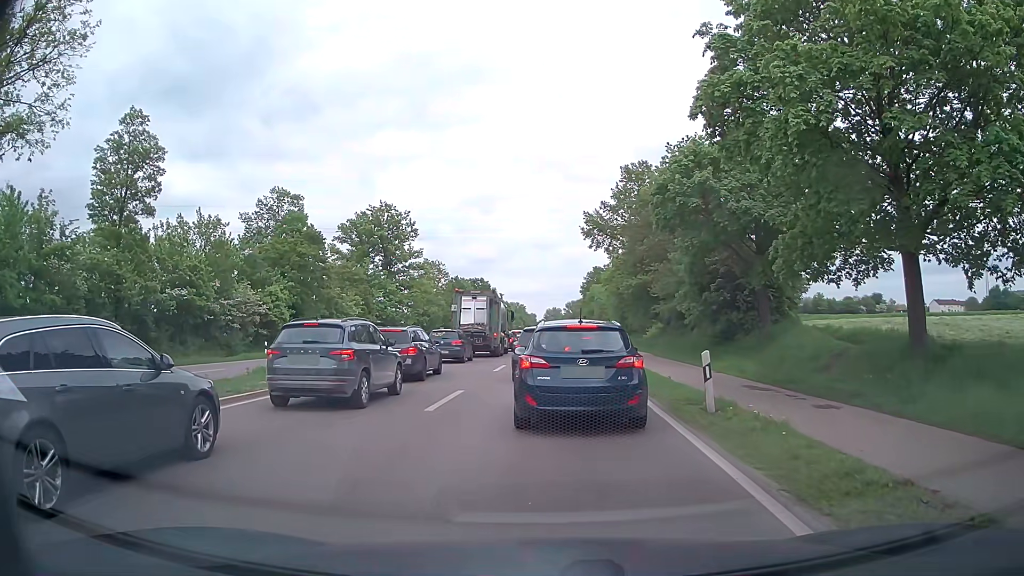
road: primary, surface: asphalt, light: Day
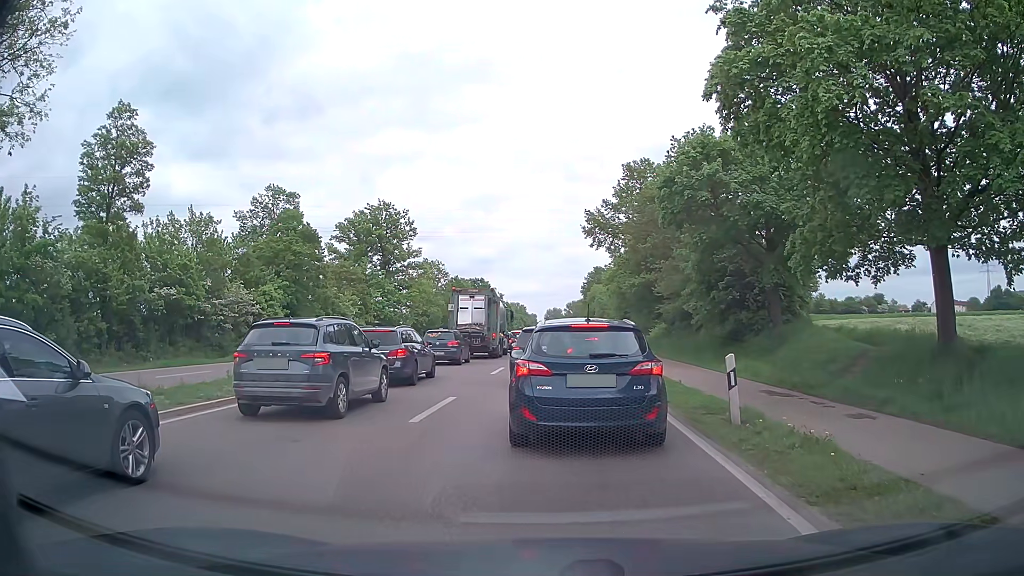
(0.0, +1.3) m; 0°
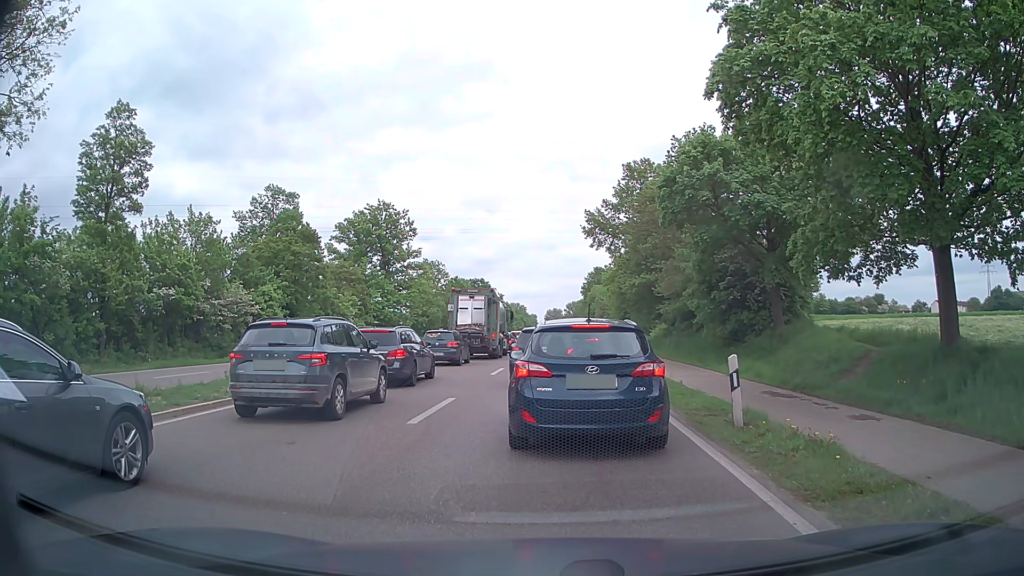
(0.0, +0.2) m; 0°
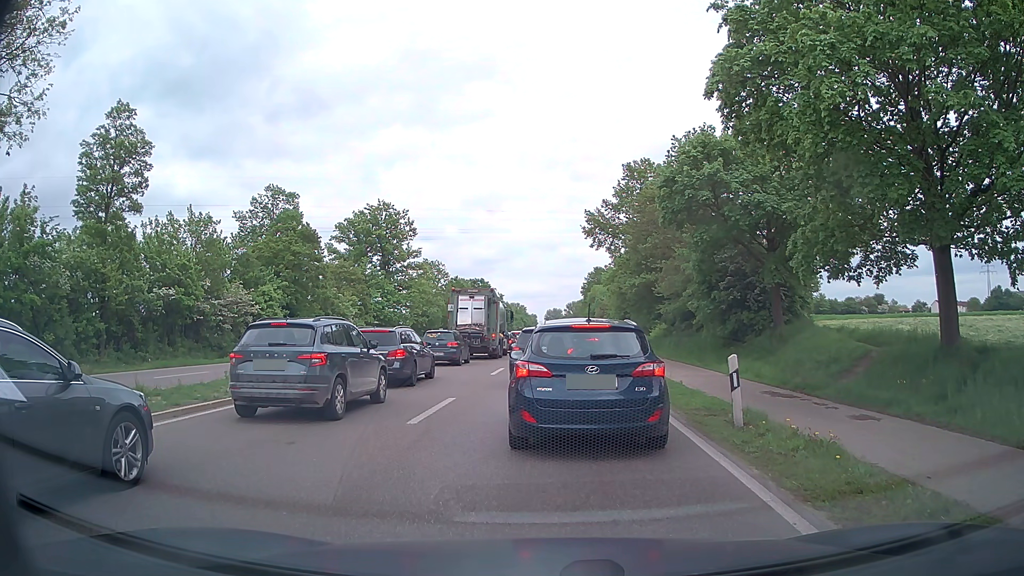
(0.0, 0.0) m; 0°
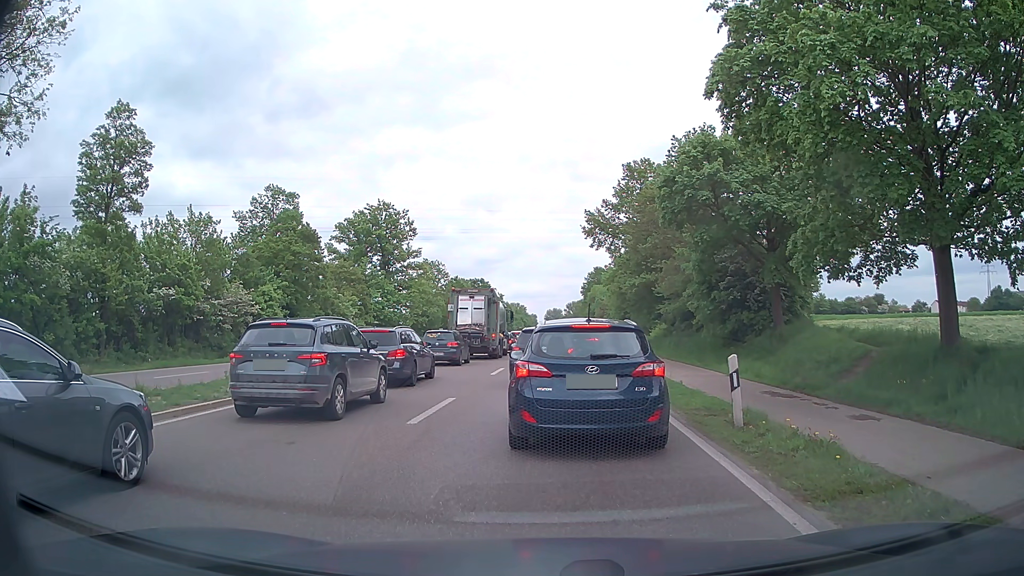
(0.0, 0.0) m; 0°
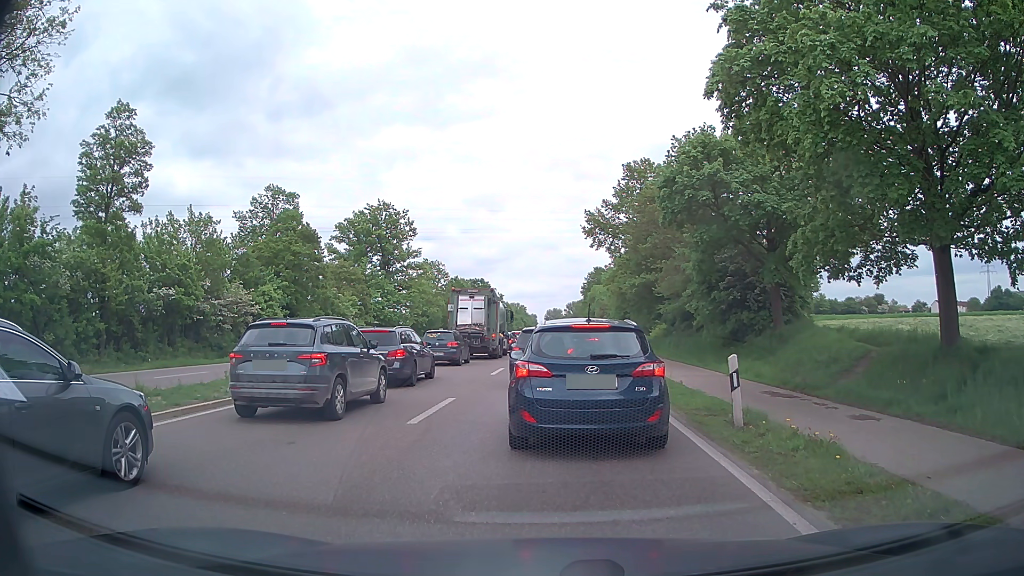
(0.0, 0.0) m; 0°
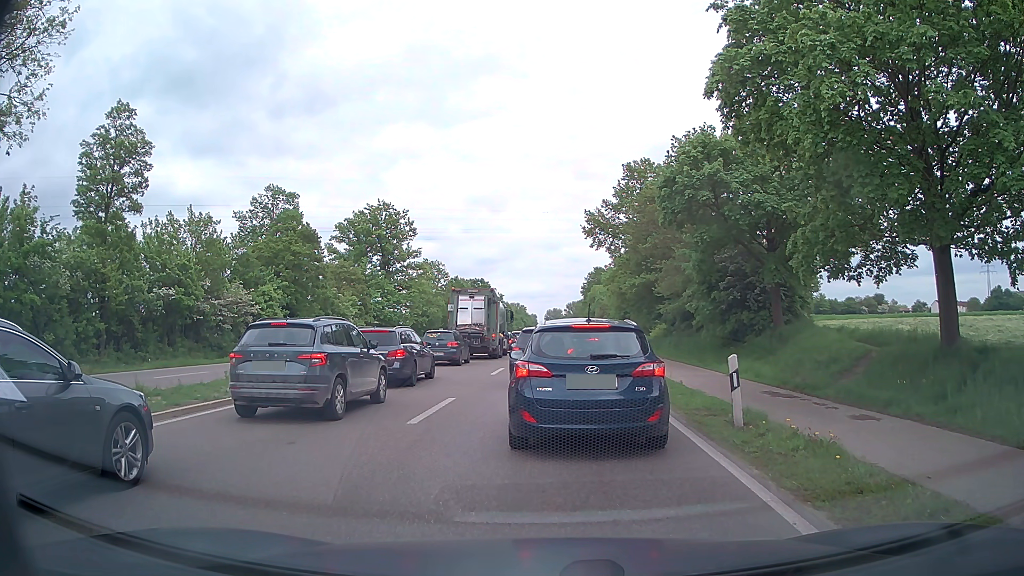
(0.0, 0.0) m; 0°
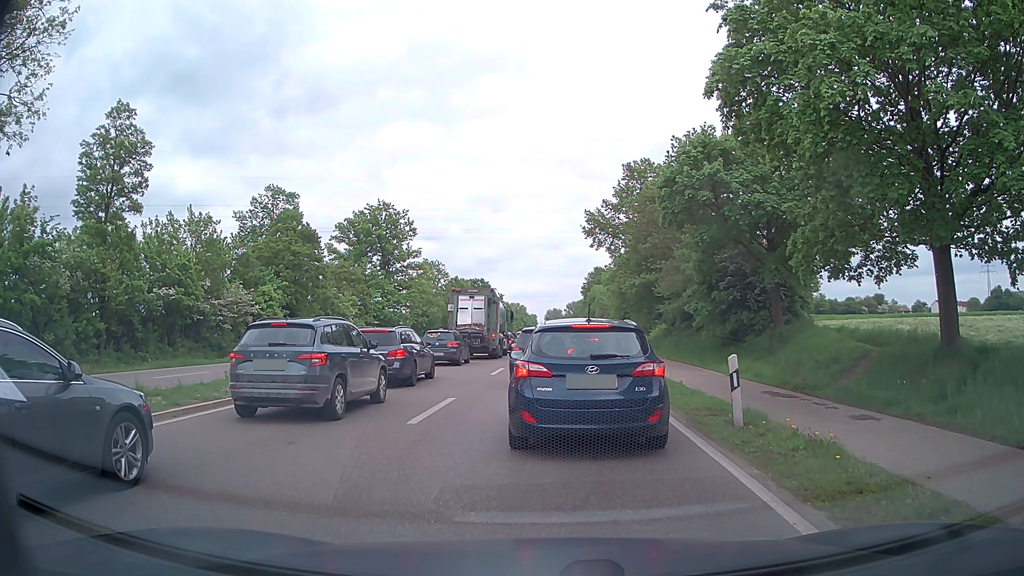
(0.0, 0.0) m; 0°
